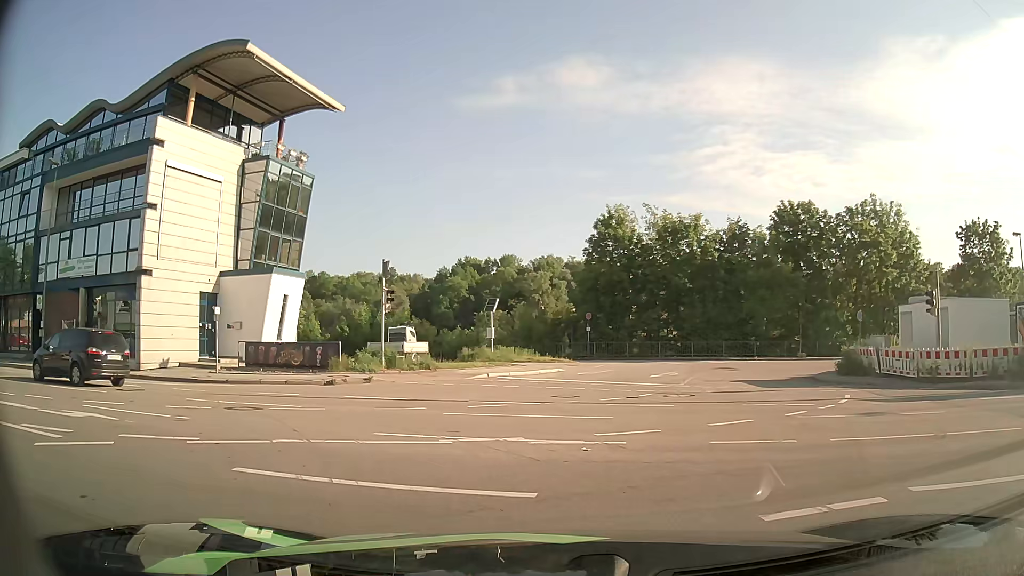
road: tertiary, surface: asphalt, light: Day
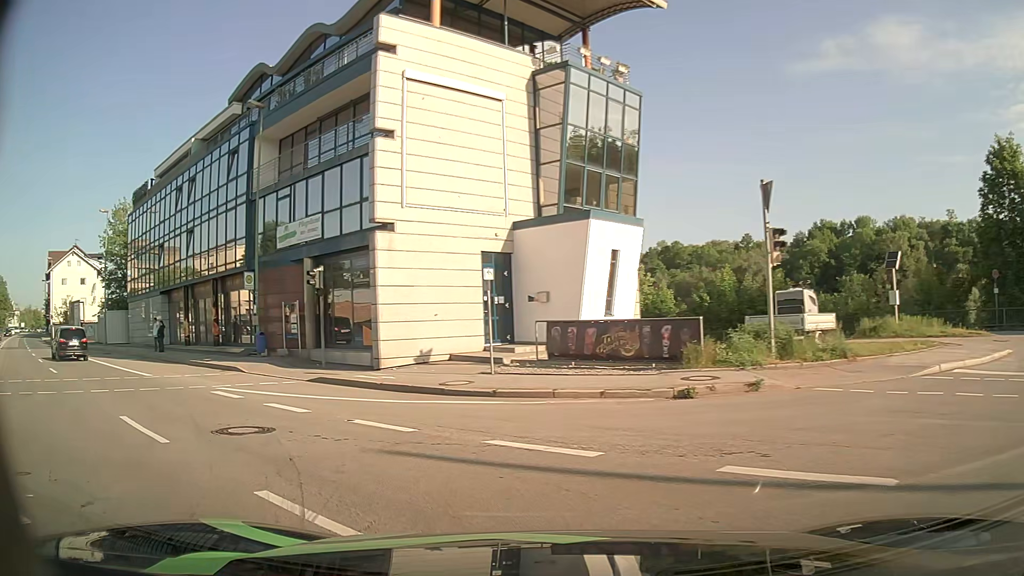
(-2.1, +10.1) m; -29°
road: primary
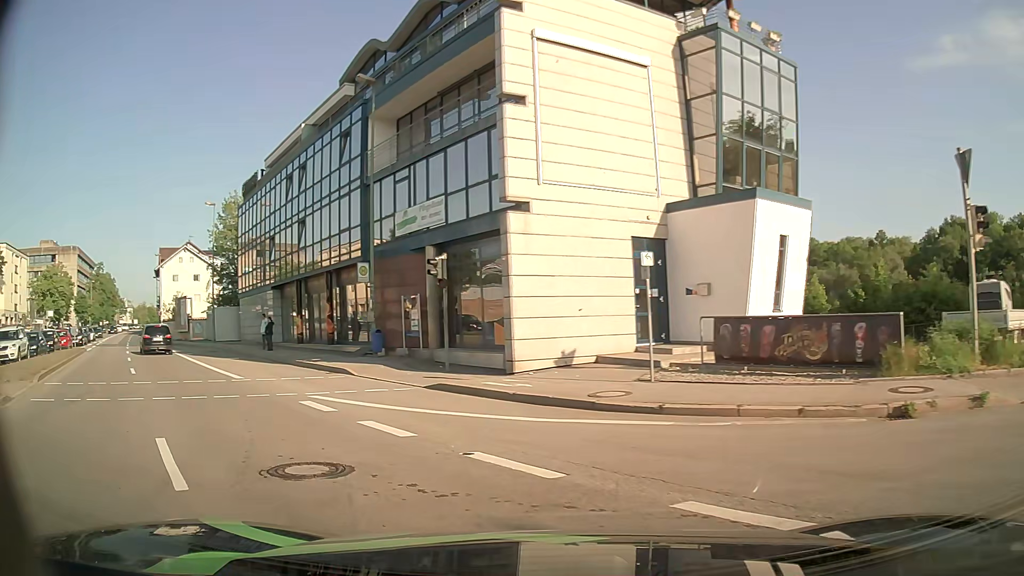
(-0.3, +3.0) m; -12°
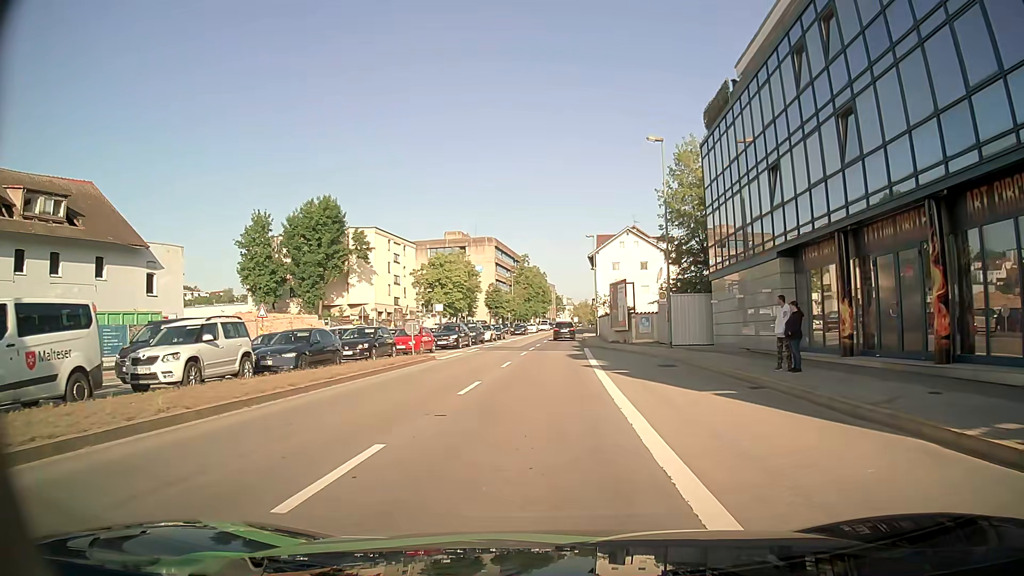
(-7.7, +16.1) m; -39°
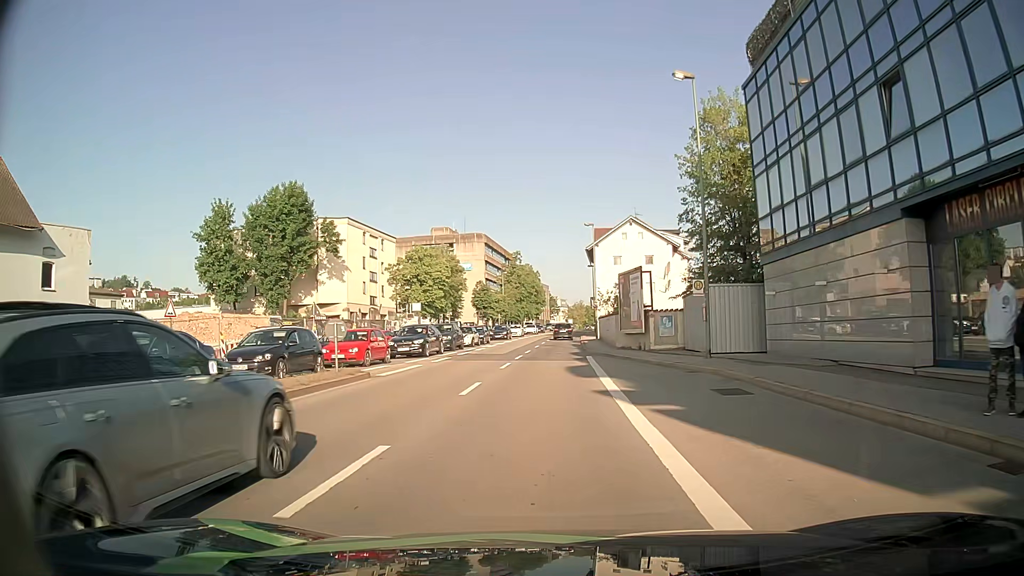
(-0.1, +9.1) m; 0°
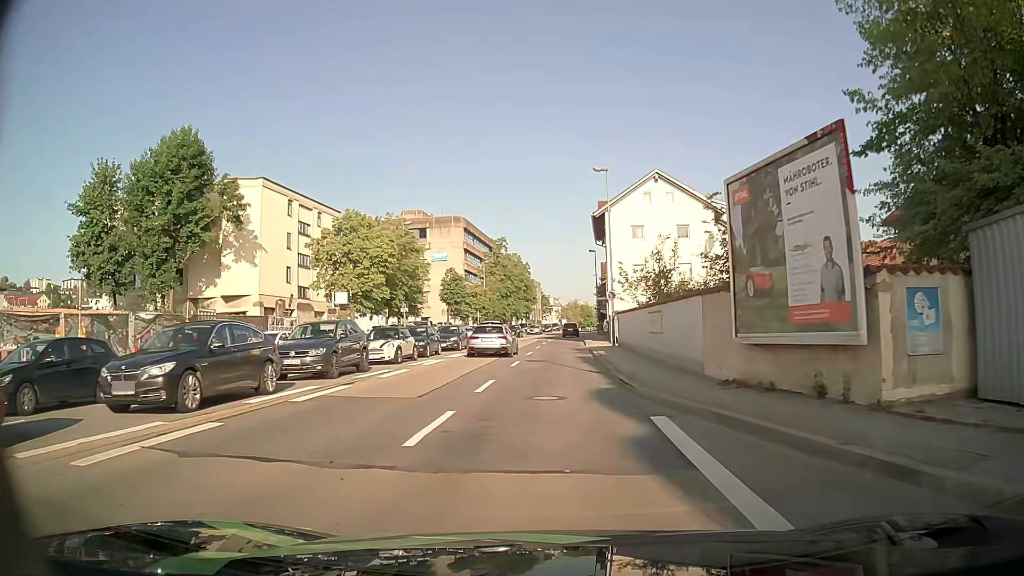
(+0.1, +21.3) m; +1°
